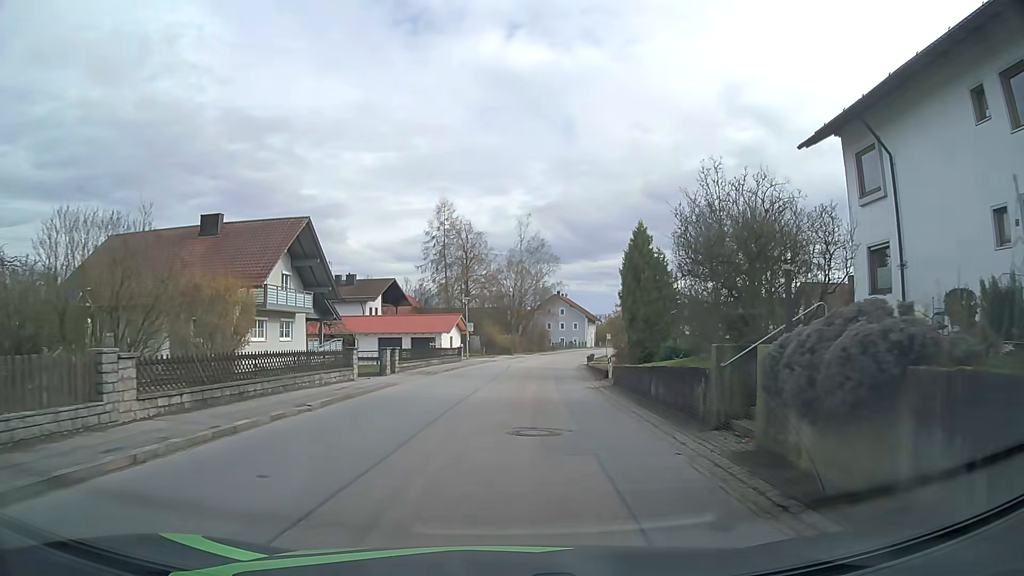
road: tertiary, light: Day
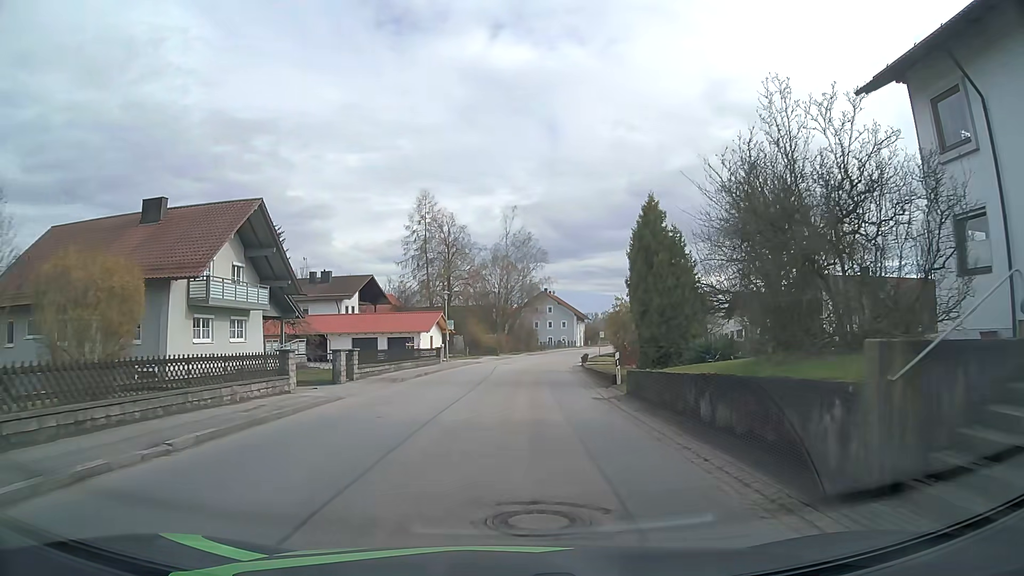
(0.0, +5.4) m; +1°
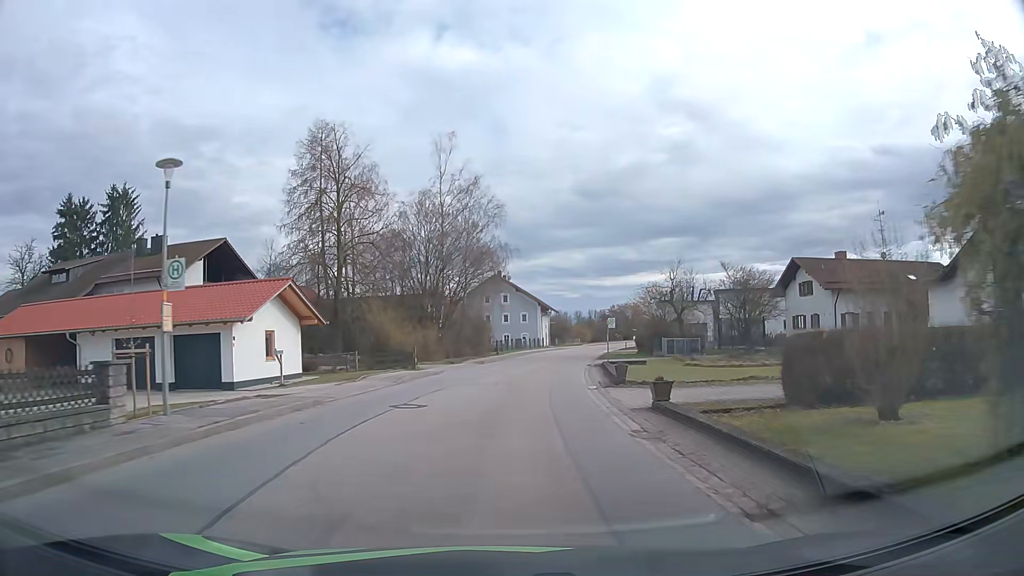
(+1.2, +32.6) m; +4°
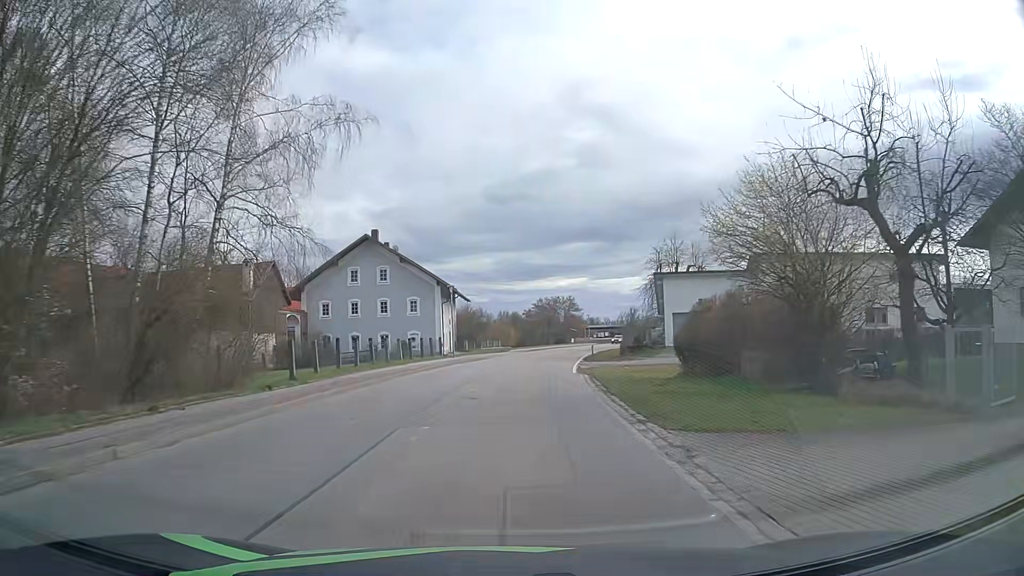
(+2.6, +39.1) m; +7°
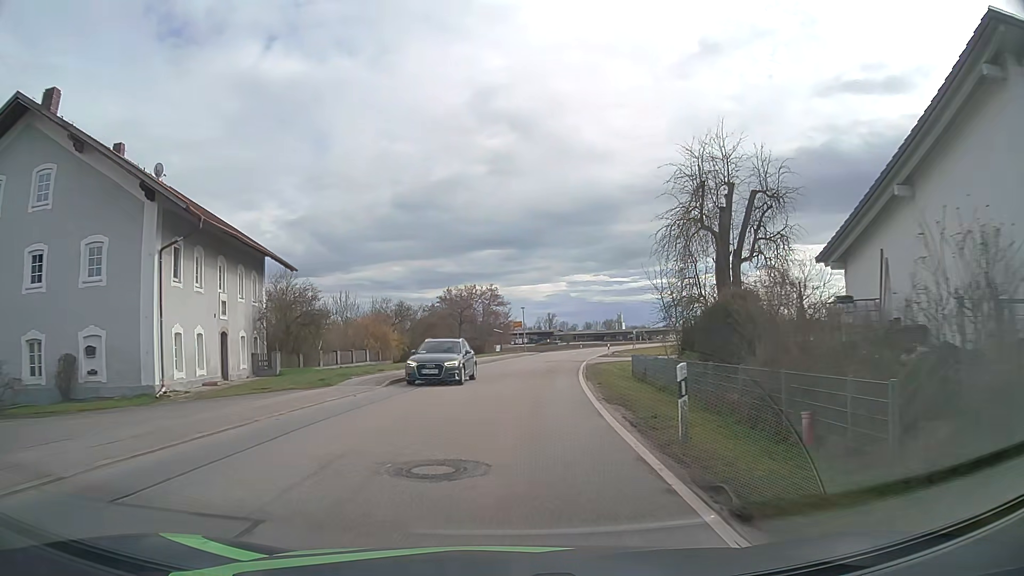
(+2.7, +39.7) m; +8°
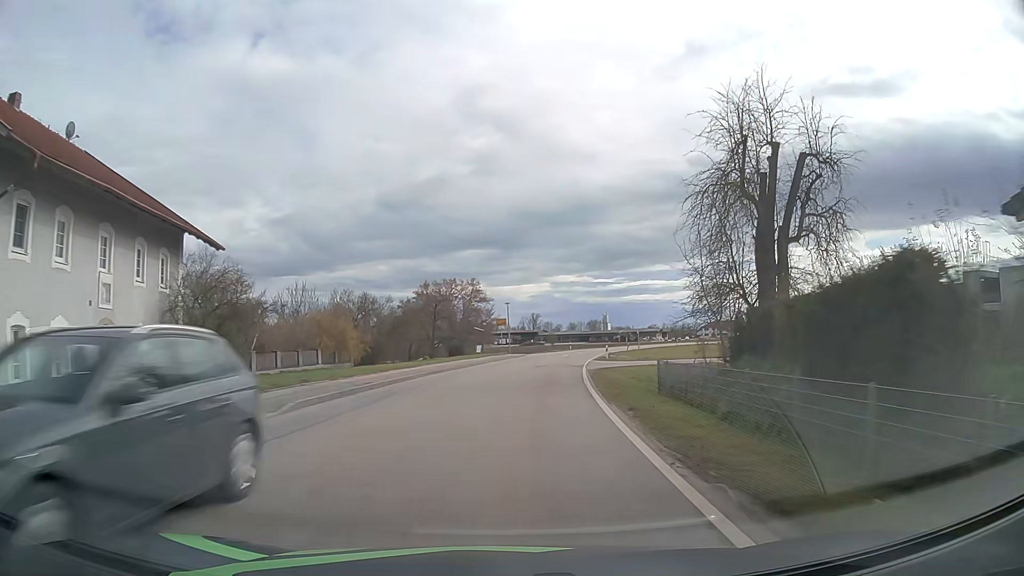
(+0.1, +8.1) m; +1°
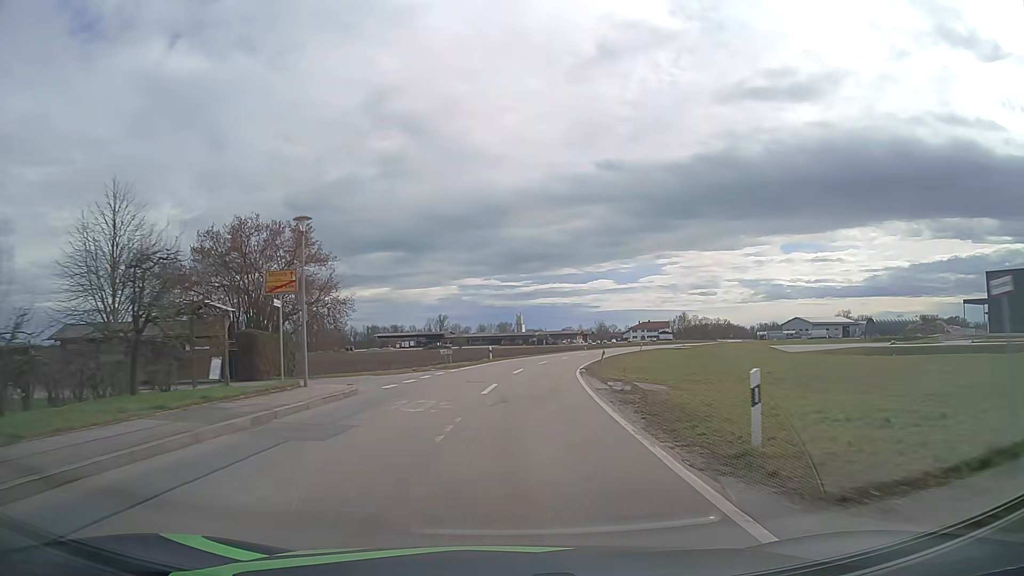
(+3.0, +42.2) m; +8°
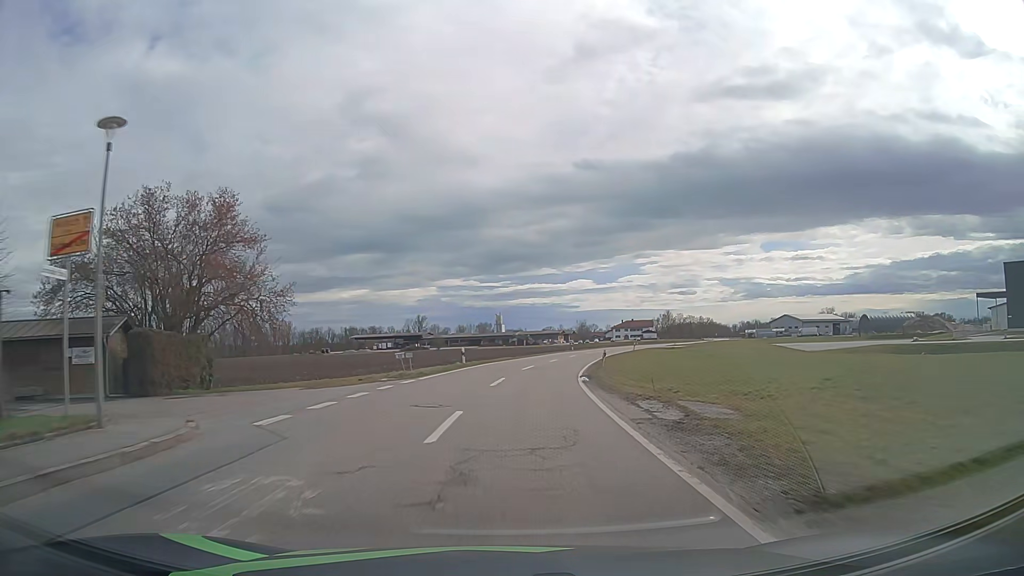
(+0.1, +9.0) m; +2°
(0, +10) (+1, +20) (+2, +30) (+3, +40) (+5, +50) (+7, +59) (+9, +69) (+12, +79) (+15, +88) (+18, +98) m
